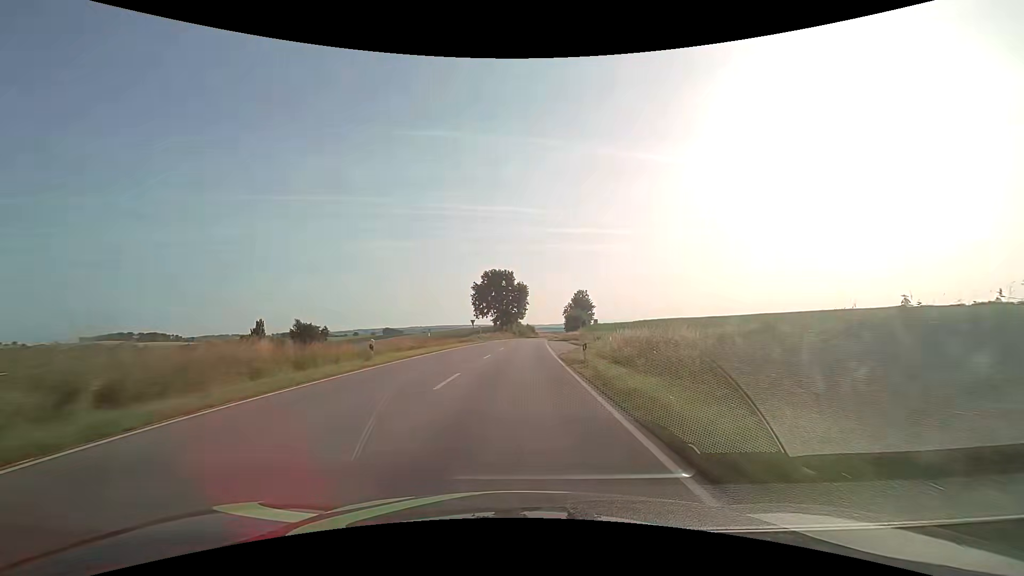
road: secondary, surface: asphalt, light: Day
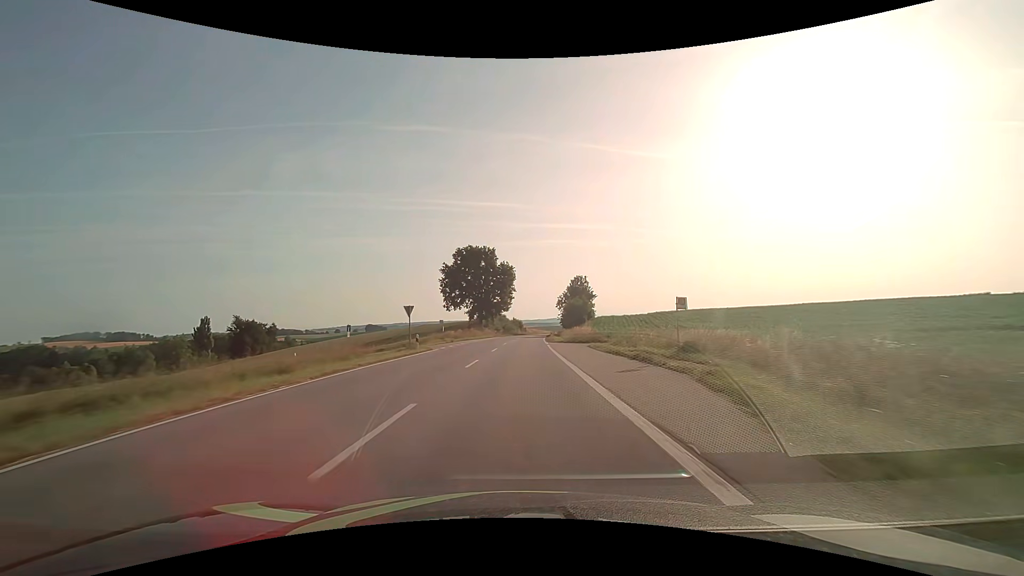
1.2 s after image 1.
(+0.3, +30.5) m; +1°
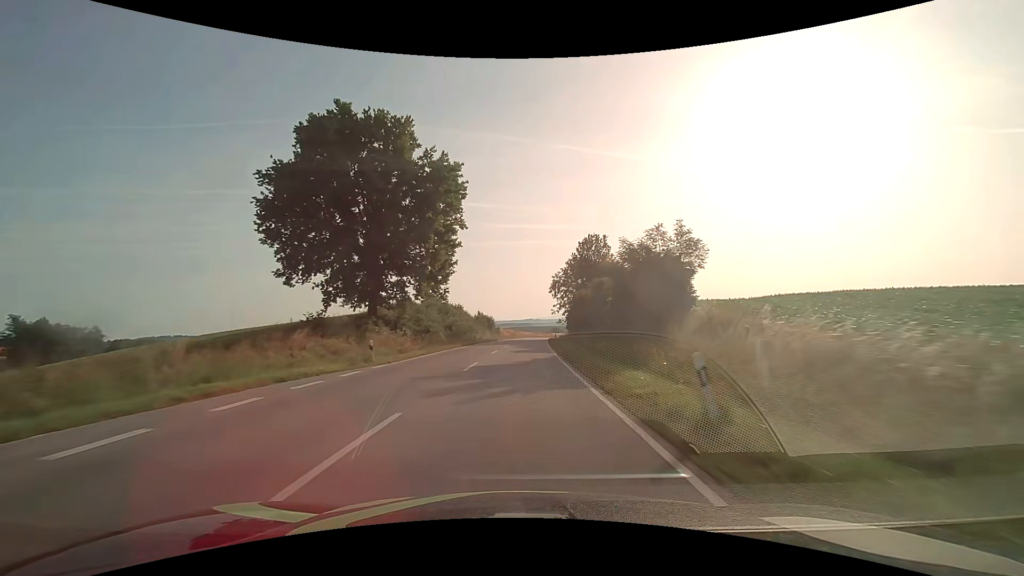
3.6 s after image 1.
(+1.5, +60.3) m; +3°
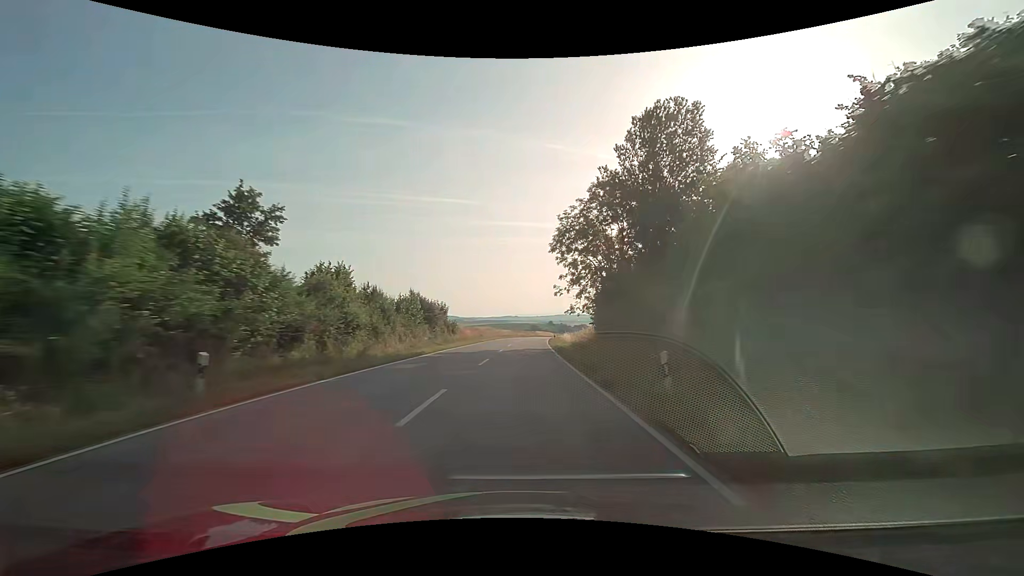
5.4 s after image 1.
(+1.0, +45.1) m; +3°
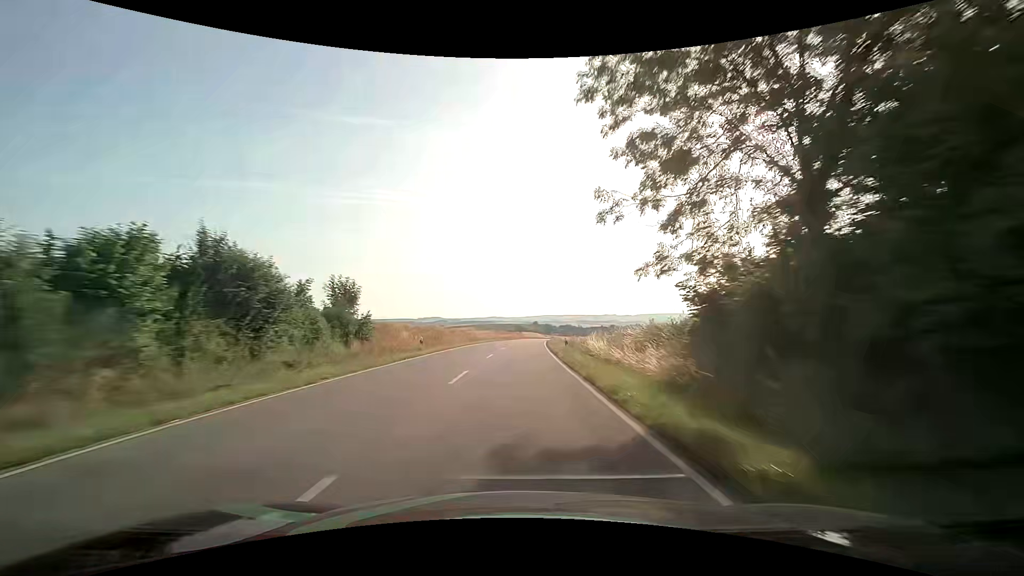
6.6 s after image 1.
(+0.5, +30.2) m; +2°
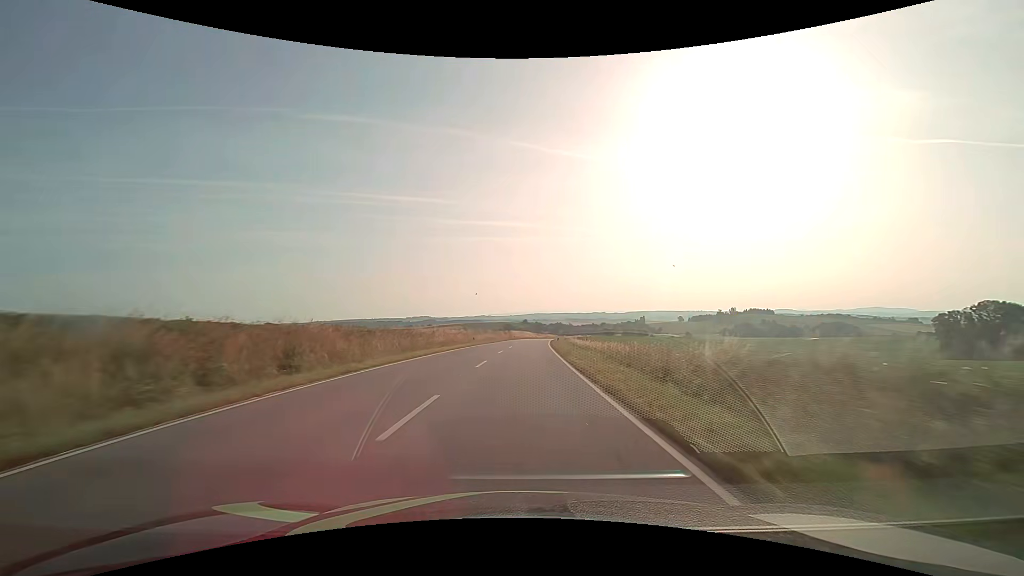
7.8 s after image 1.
(+0.4, +30.5) m; +1°
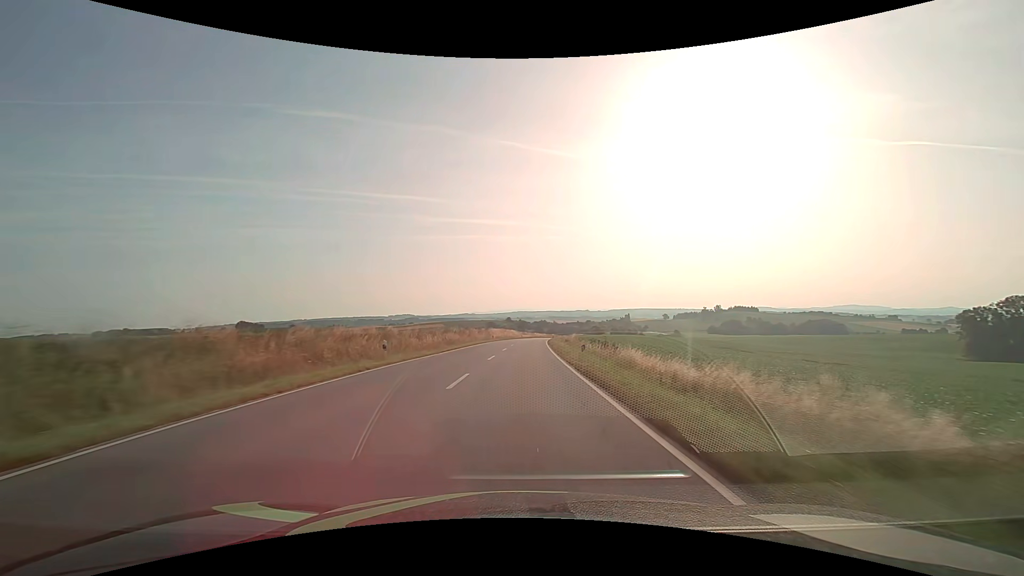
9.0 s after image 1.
(+0.5, +30.7) m; +2°
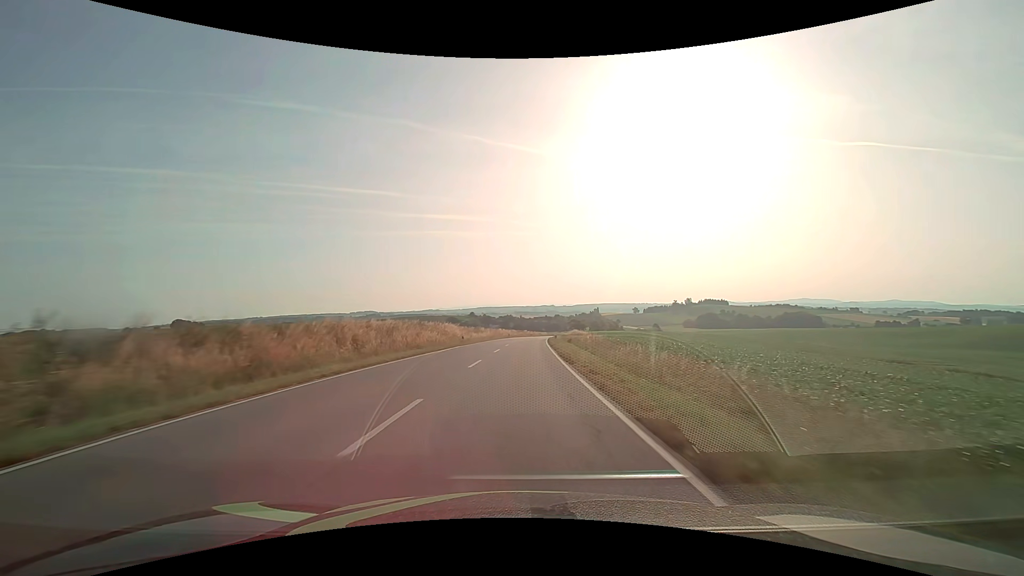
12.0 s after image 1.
(+2.7, +78.0) m; +4°
(0, +10) (0, +20) (0, +30) (+1, +40) (+1, +50) (+2, +60) (+2, +70) (+3, +80) (+4, +90) (+4, +100) m
